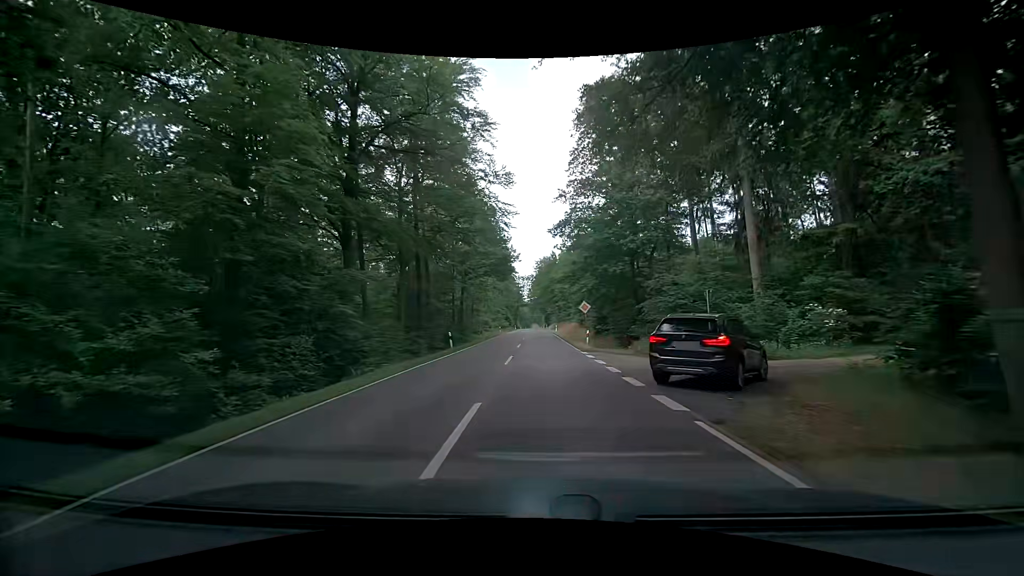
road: tertiary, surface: asphalt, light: Day
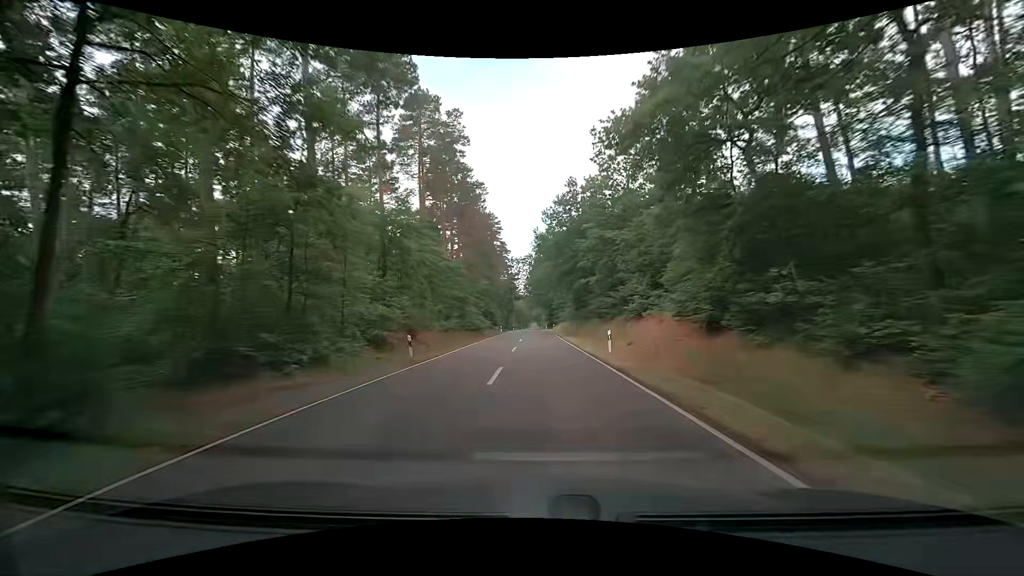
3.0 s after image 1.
(+0.2, +55.0) m; +1°
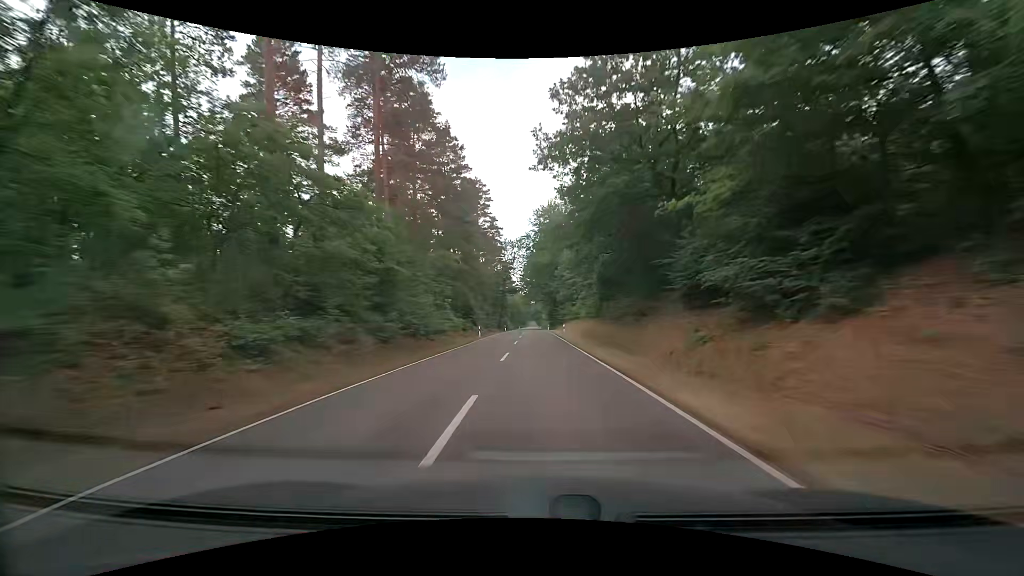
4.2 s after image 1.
(-0.2, +30.2) m; -1°
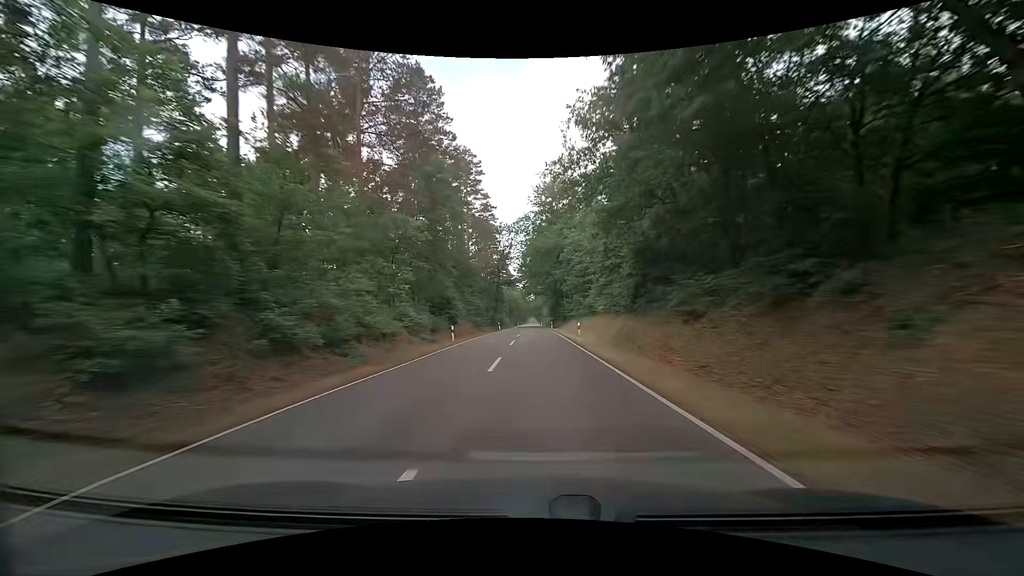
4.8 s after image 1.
(+0.1, +16.4) m; 0°
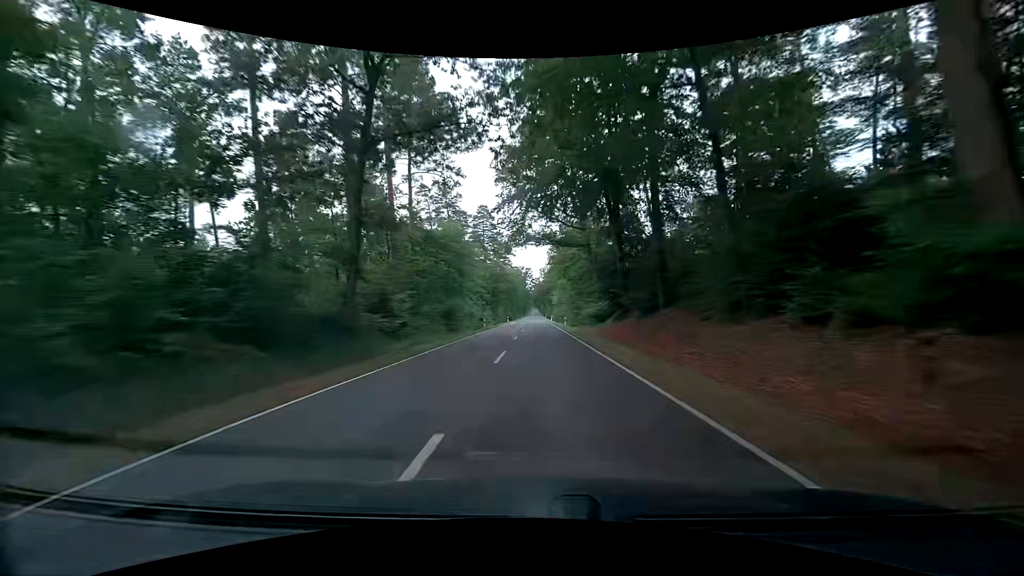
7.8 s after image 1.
(-0.3, +82.5) m; 0°
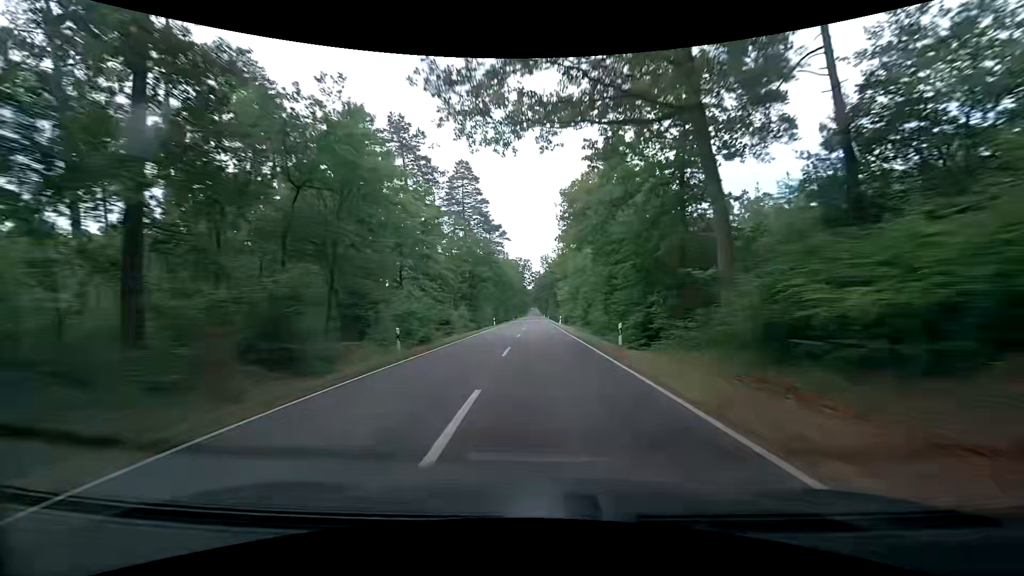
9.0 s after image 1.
(0.0, +32.6) m; -1°
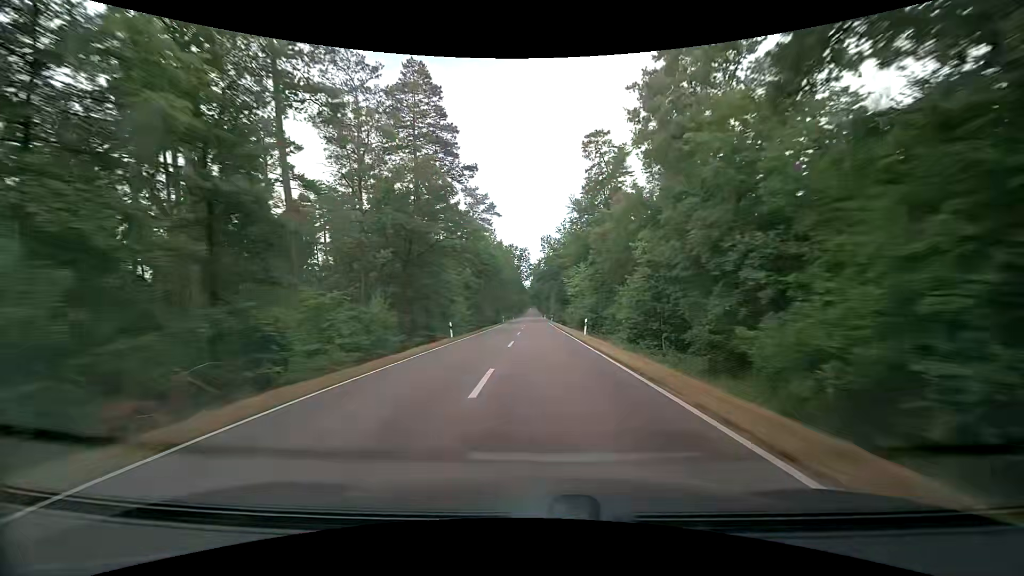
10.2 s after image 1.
(+0.4, +32.4) m; +1°
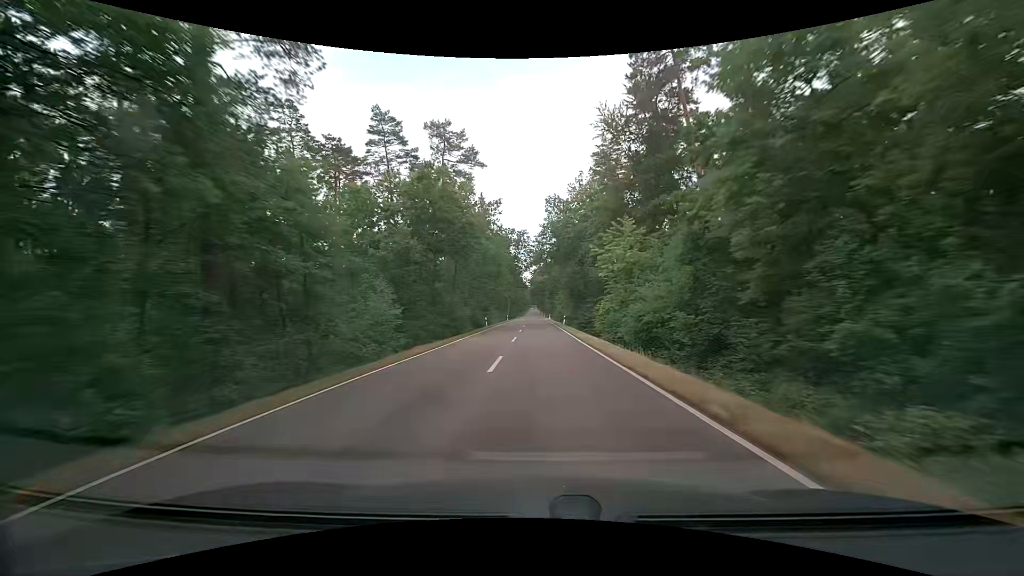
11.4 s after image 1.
(+0.1, +32.2) m; 0°
(0, +10) (0, +20) (0, +30) (0, +40) (0, +50) (0, +60) (-1, +70) (-1, +80) (-1, +90) (-1, +100) m
